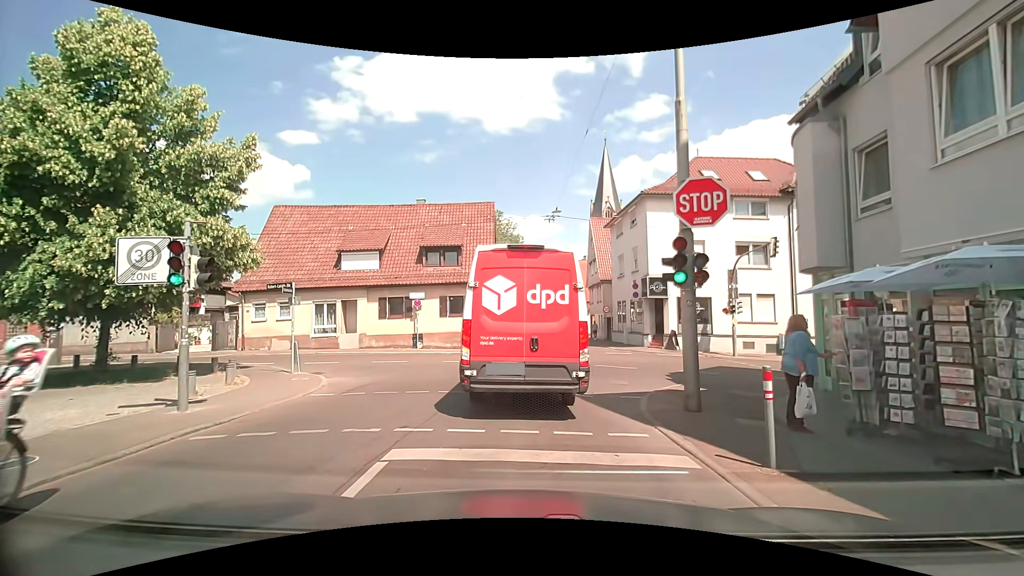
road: residential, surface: asphalt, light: Day
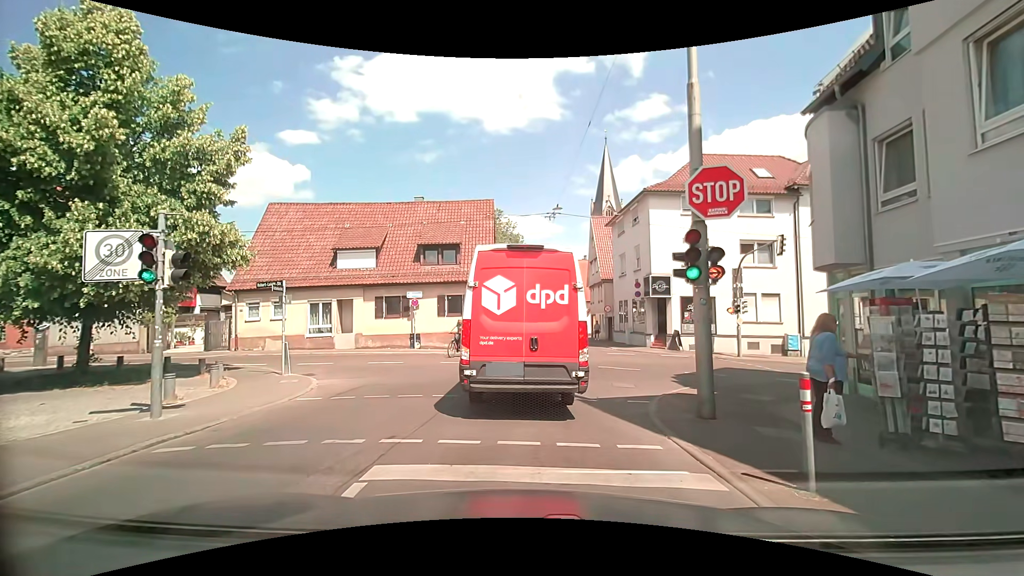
(0.0, +0.6) m; 0°
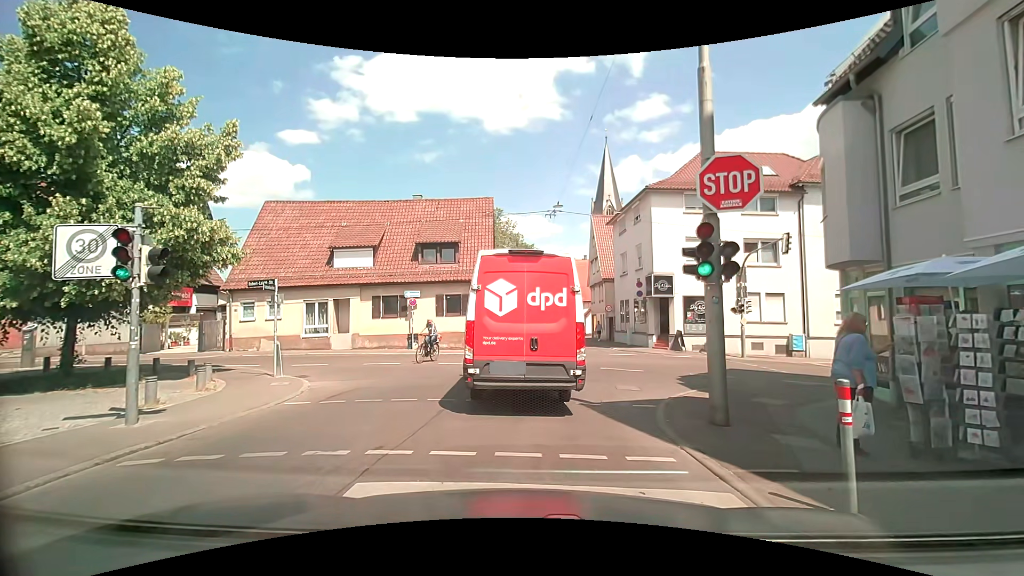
(0.0, +0.5) m; 0°
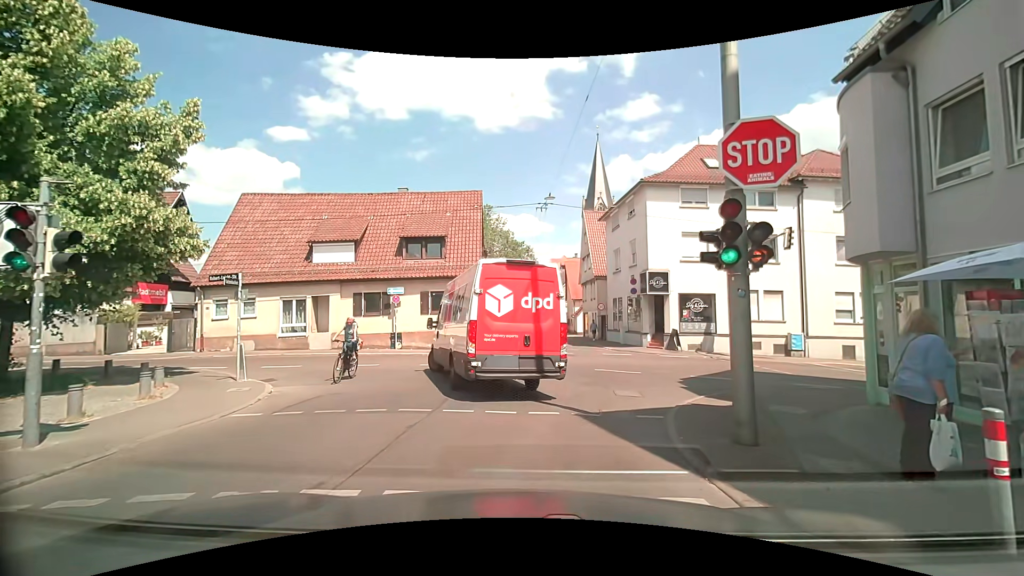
(0.0, +1.4) m; 0°
